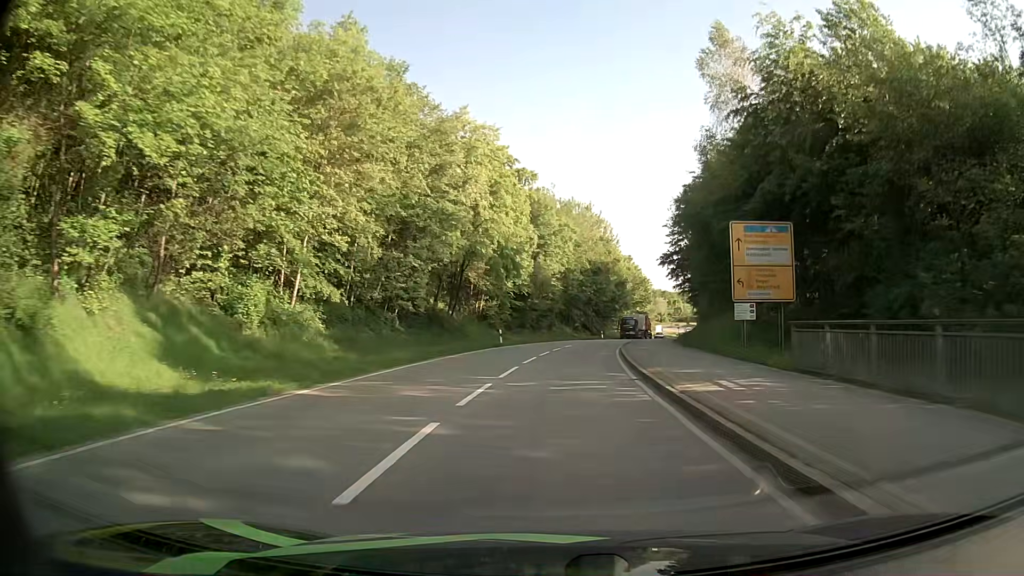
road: secondary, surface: asphalt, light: Day
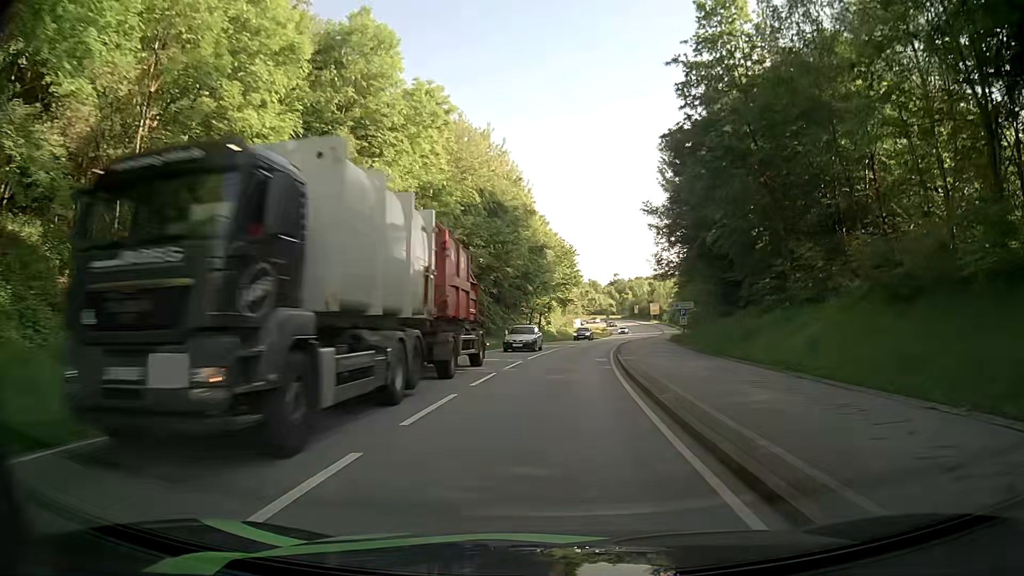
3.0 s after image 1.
(+3.1, +43.8) m; +8°
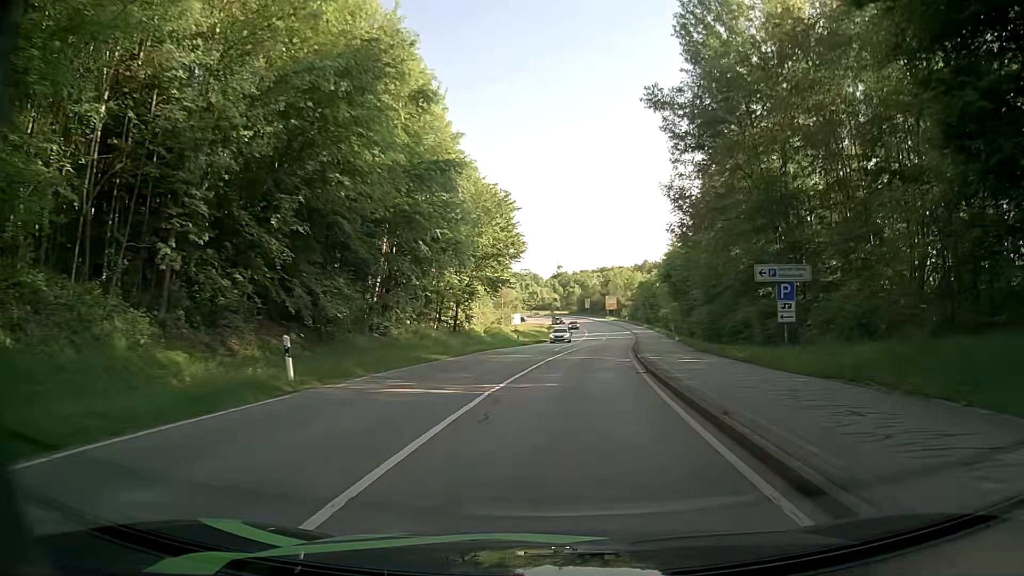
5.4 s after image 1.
(+1.2, +33.1) m; +5°
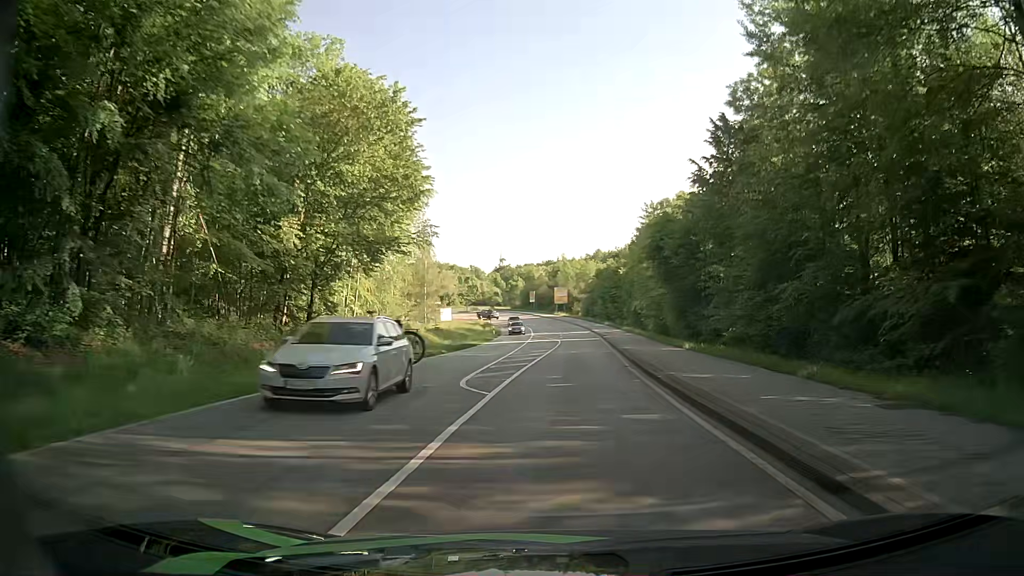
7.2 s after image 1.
(+1.1, +23.8) m; +5°
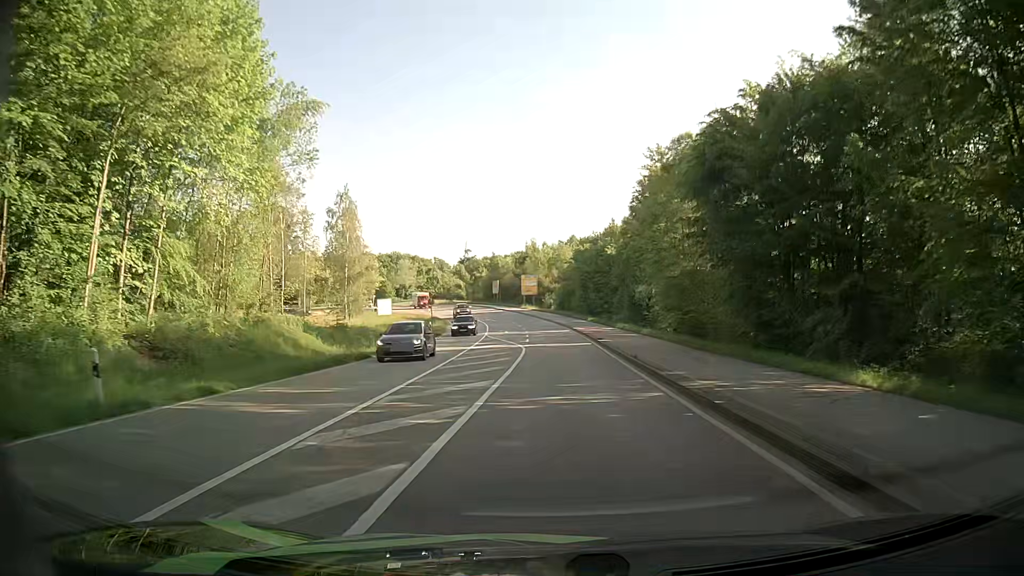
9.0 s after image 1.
(+0.7, +22.9) m; +3°
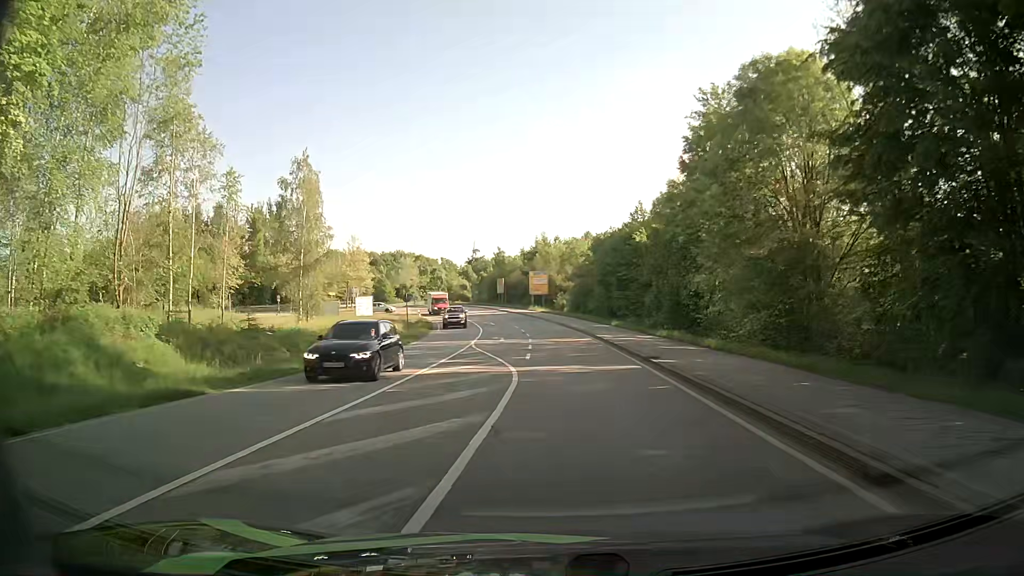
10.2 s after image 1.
(0.0, +14.9) m; -1°
